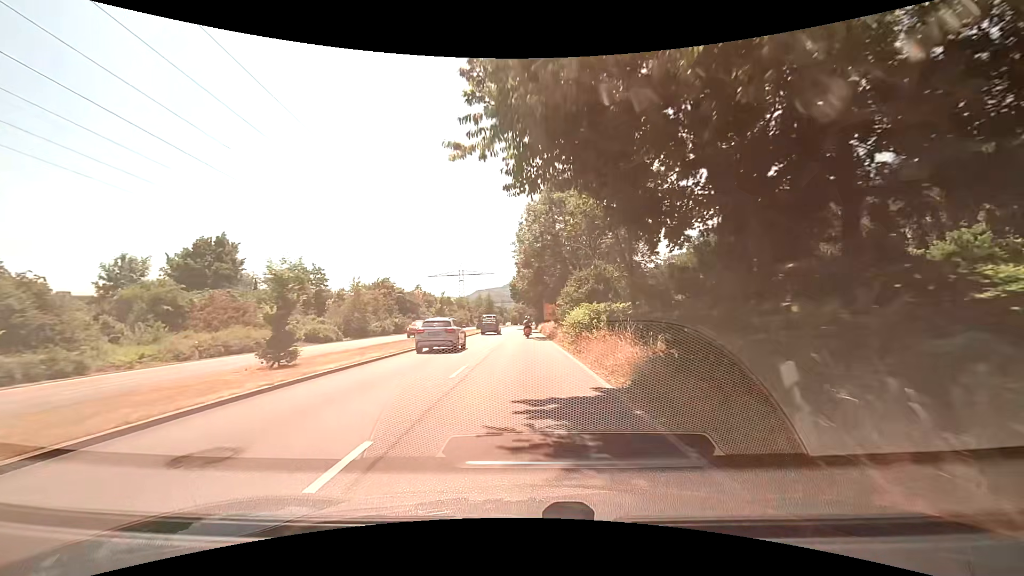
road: primary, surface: asphalt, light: Day
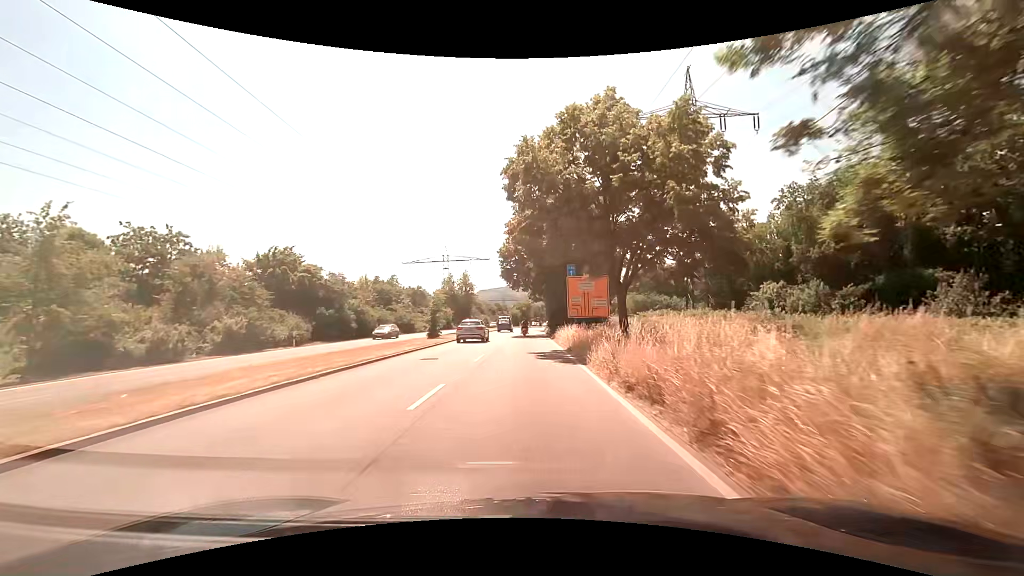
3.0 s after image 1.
(-0.3, +40.5) m; -1°
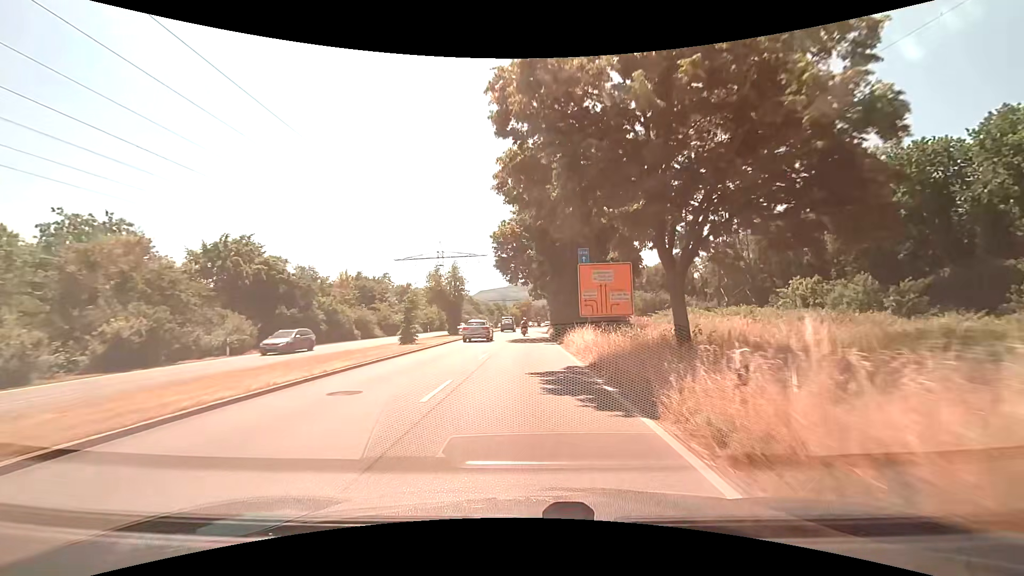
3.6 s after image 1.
(0.0, +8.3) m; +1°
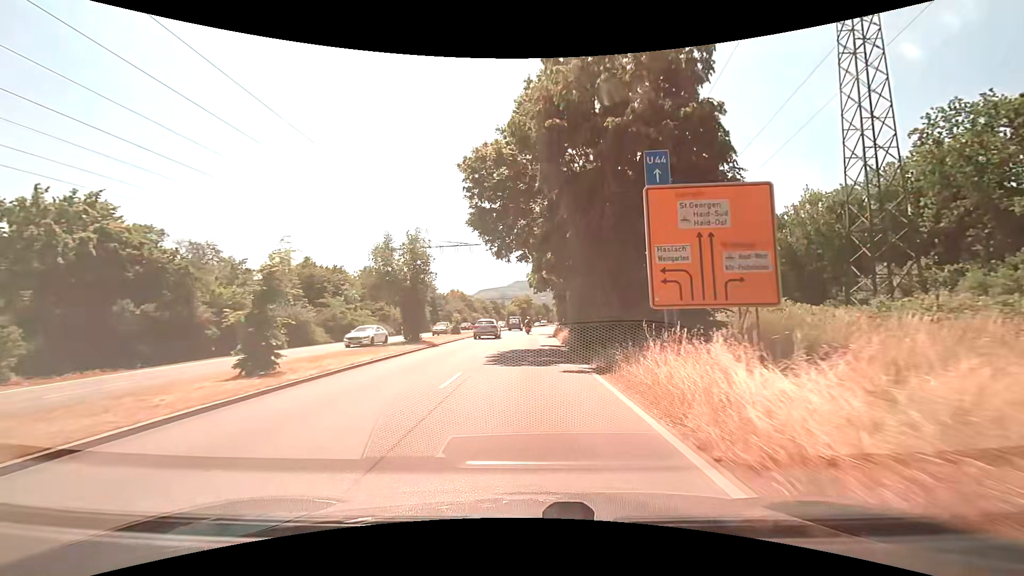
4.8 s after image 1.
(-0.1, +16.6) m; -1°
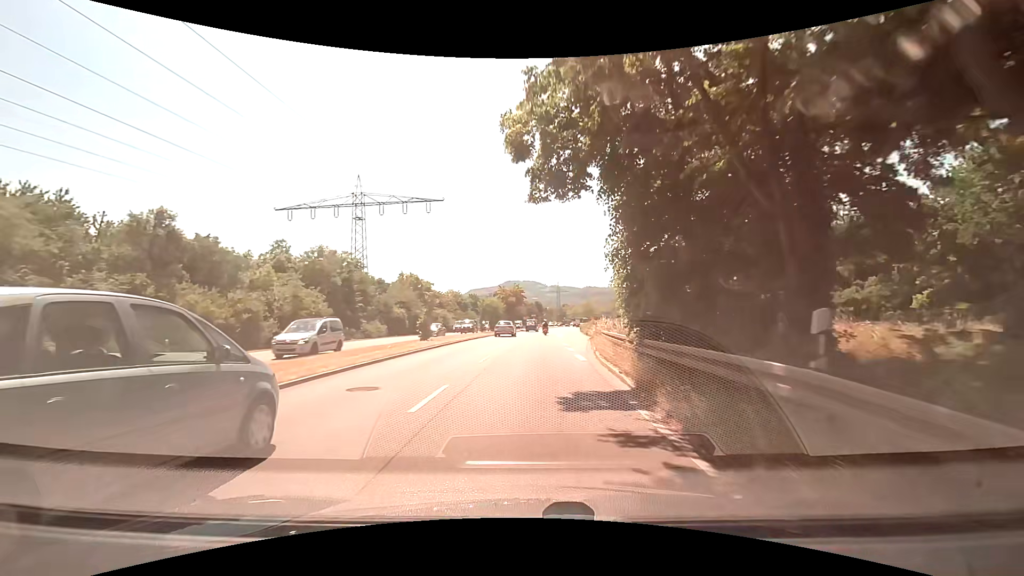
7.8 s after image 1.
(+0.3, +39.2) m; +1°
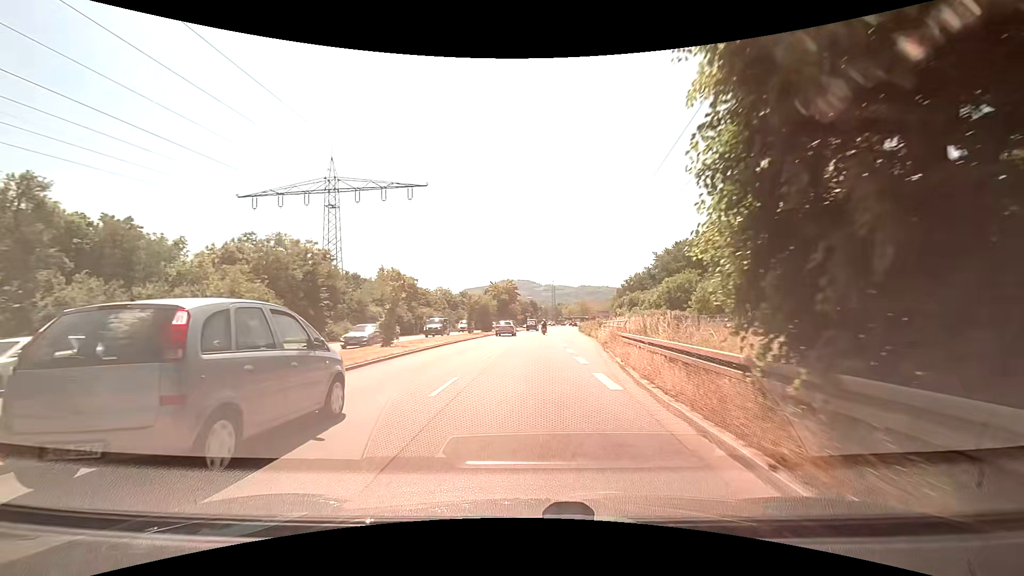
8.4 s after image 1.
(+0.1, +7.2) m; +1°
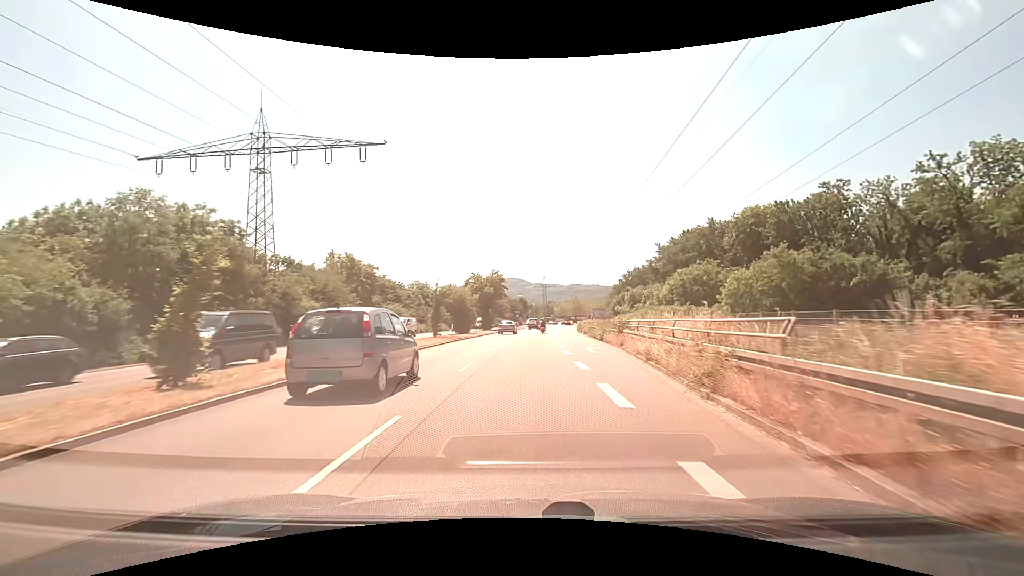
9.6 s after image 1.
(+0.1, +13.8) m; +2°
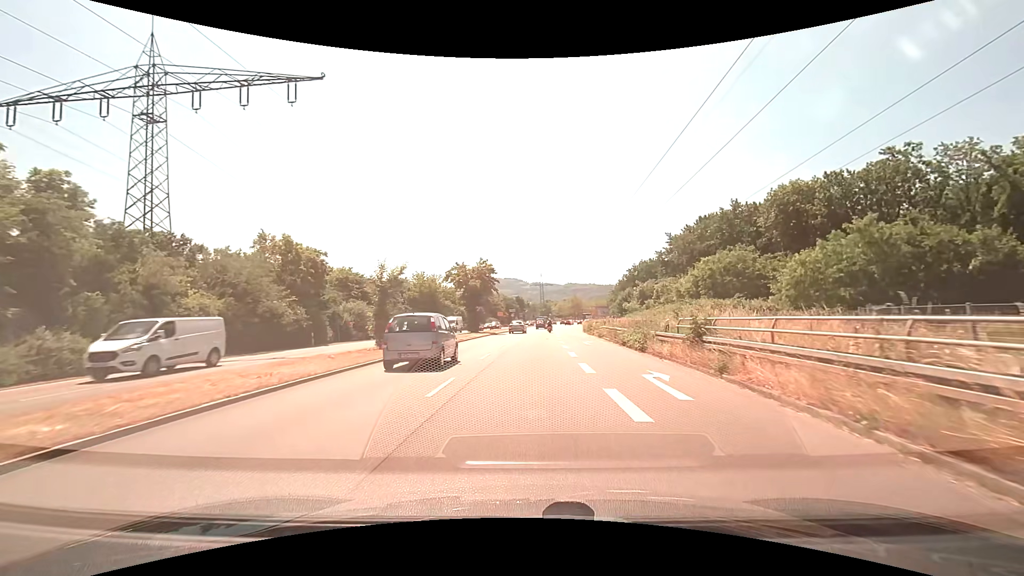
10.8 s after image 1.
(-0.1, +13.1) m; 0°
(0, +10) (0, +20) (0, +30) (0, +40) (0, +50) (0, +60) (0, +70) (0, +80) (0, +90) (0, +100) m
